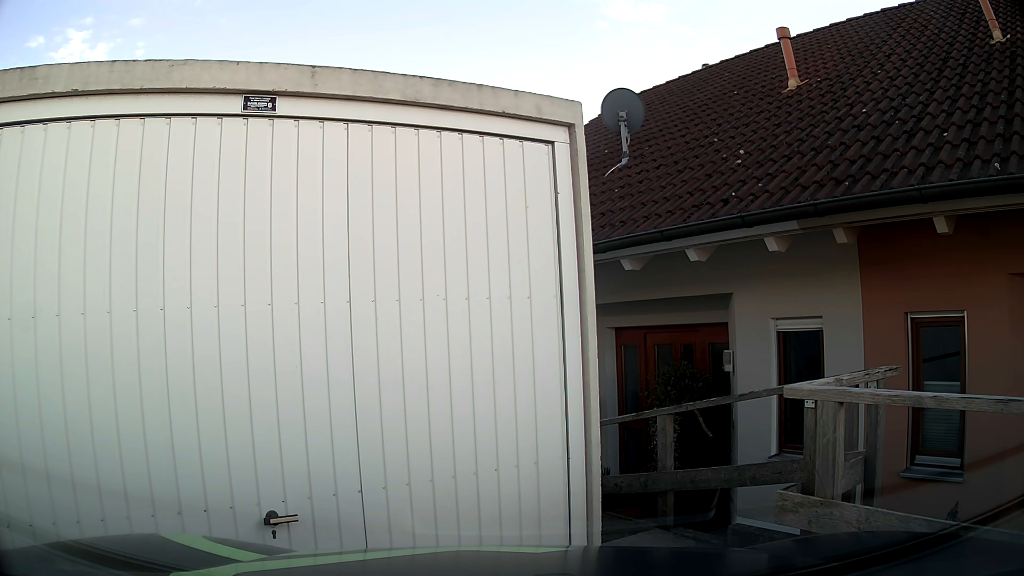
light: Day
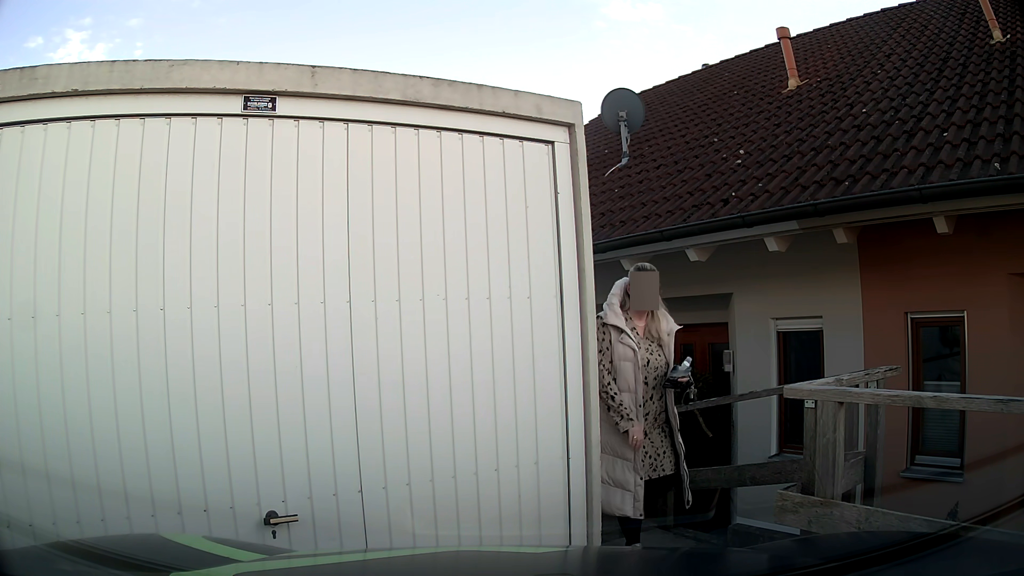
(0.0, 0.0) m; 0°
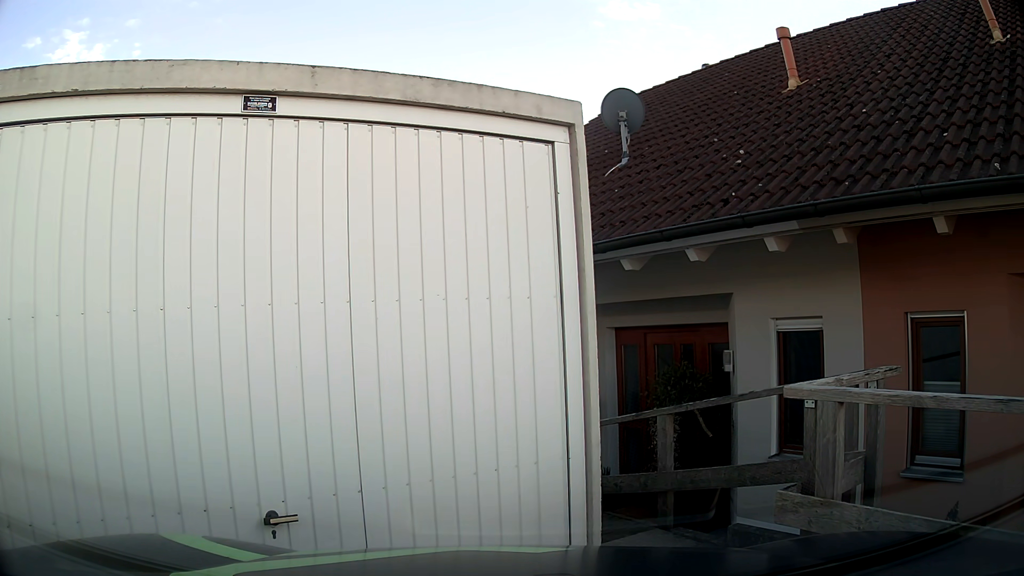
(0.0, 0.0) m; 0°
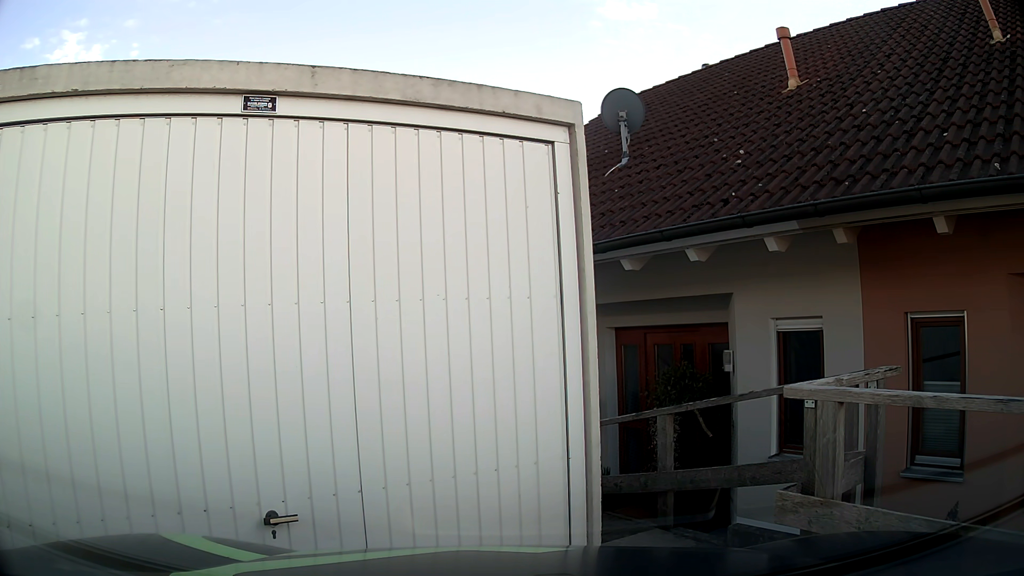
(0.0, 0.0) m; 0°
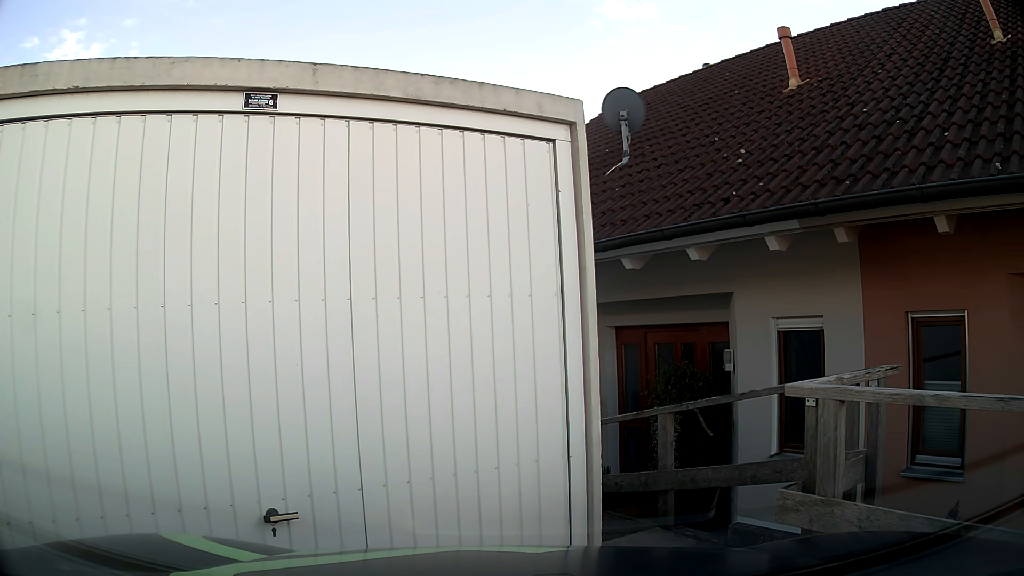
(0.0, +0.1) m; 0°
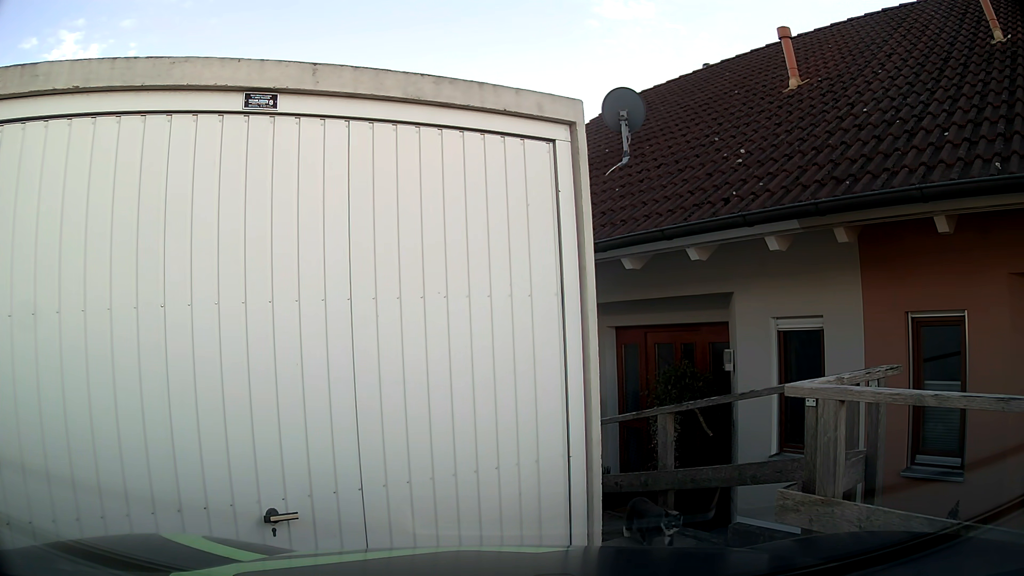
(0.0, 0.0) m; 0°
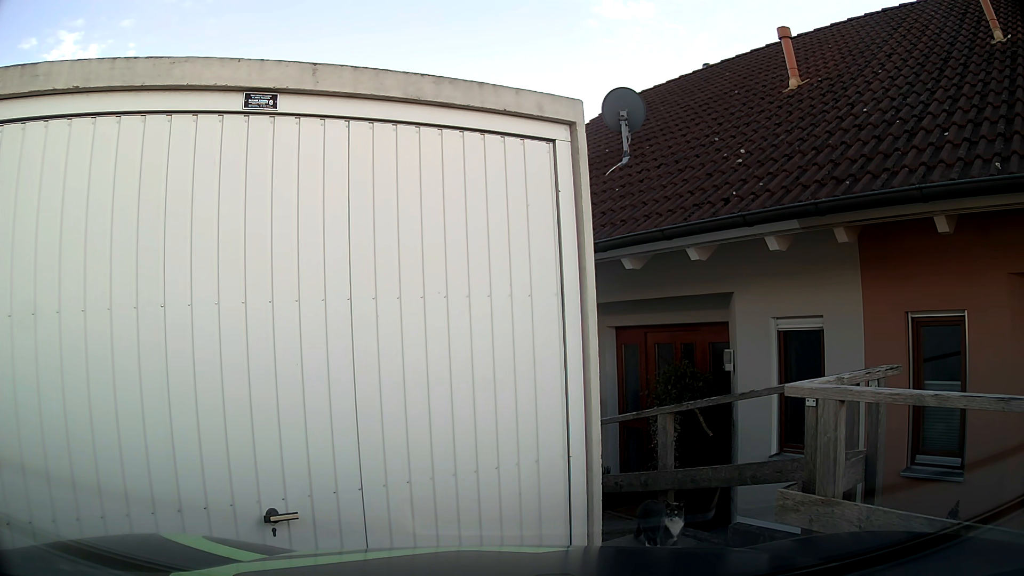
(0.0, 0.0) m; 0°
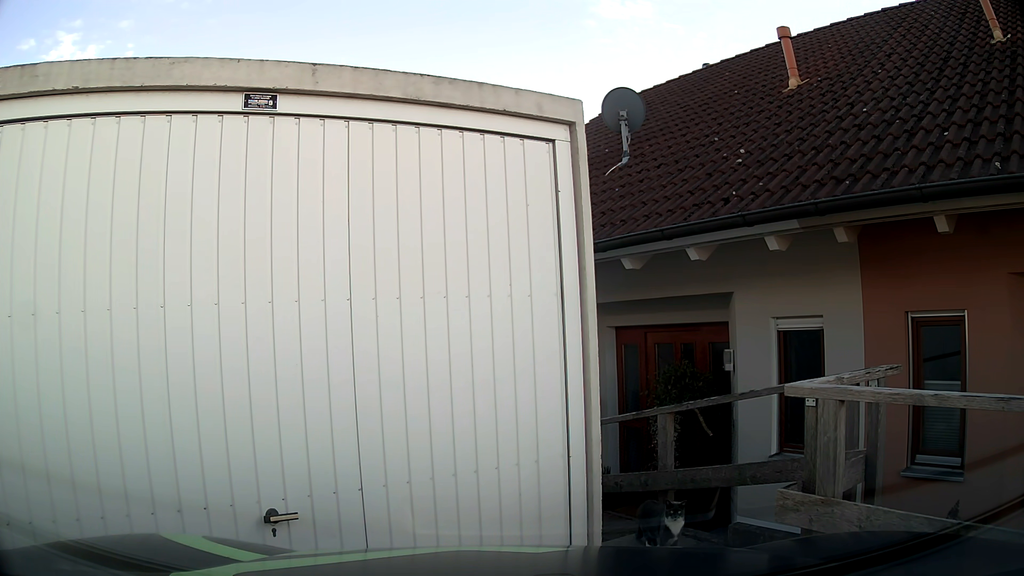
(0.0, 0.0) m; 0°
